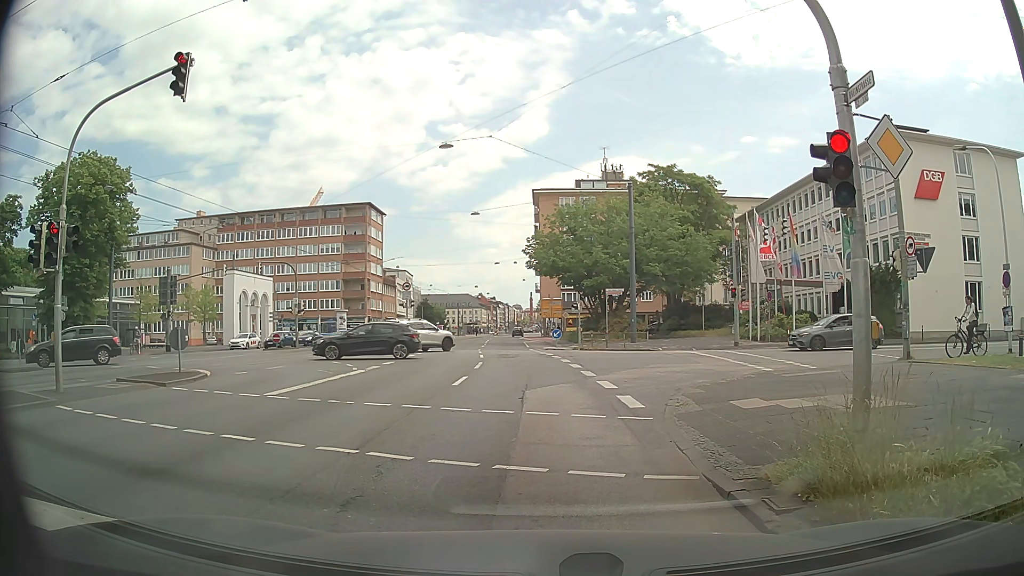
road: primary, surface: asphalt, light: Day
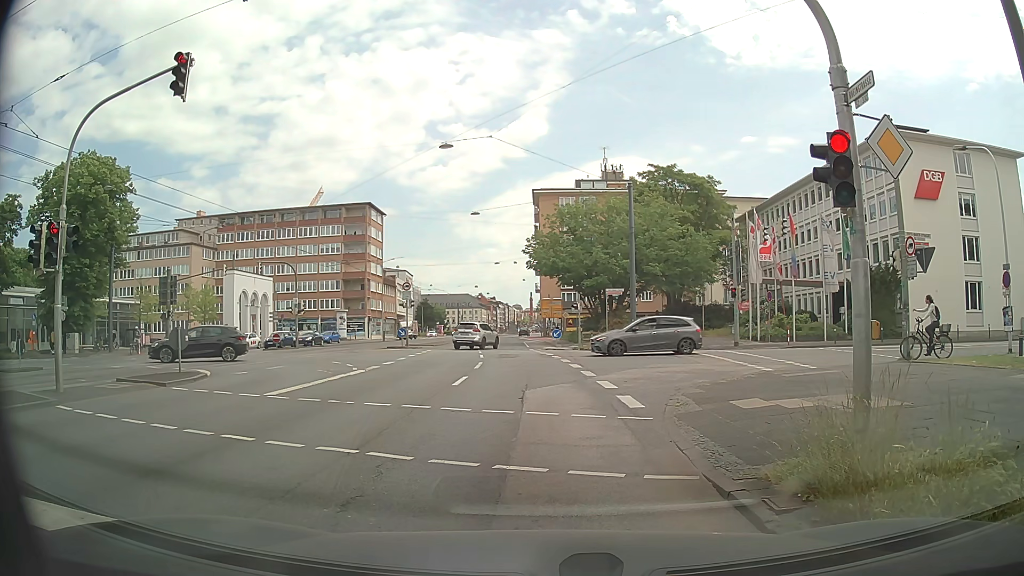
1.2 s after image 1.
(0.0, 0.0) m; 0°
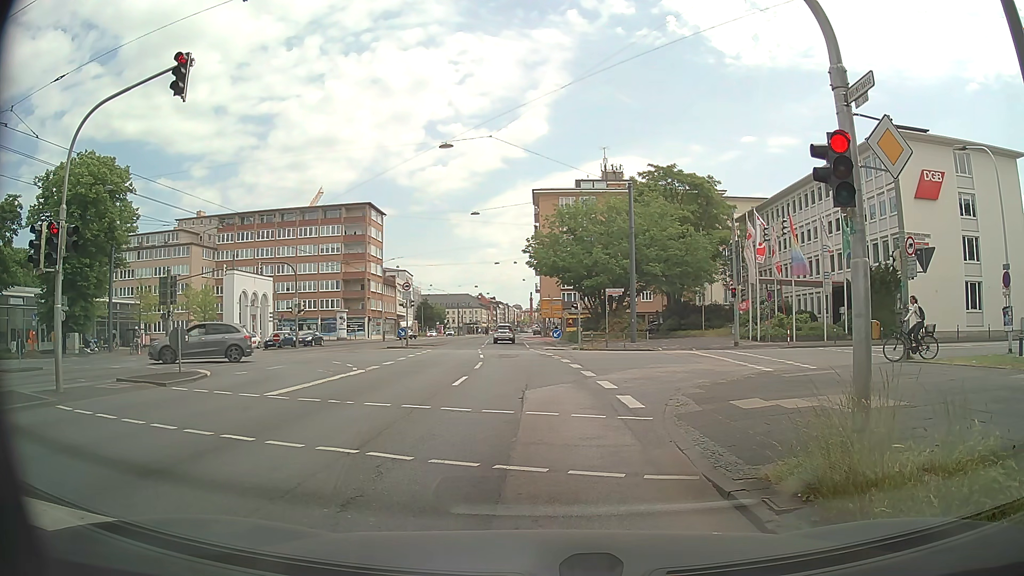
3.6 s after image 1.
(0.0, 0.0) m; 0°
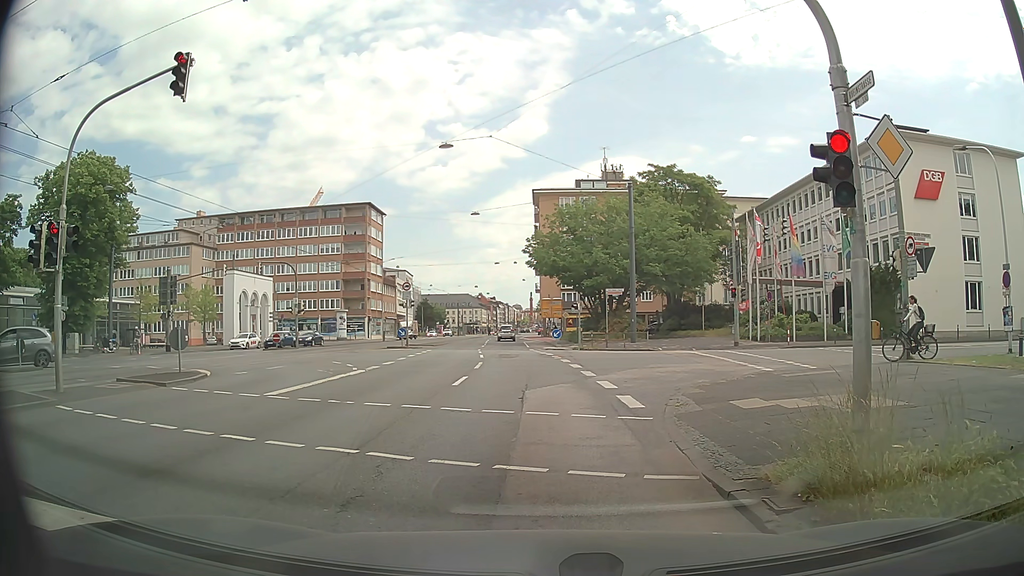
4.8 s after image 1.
(0.0, 0.0) m; 0°
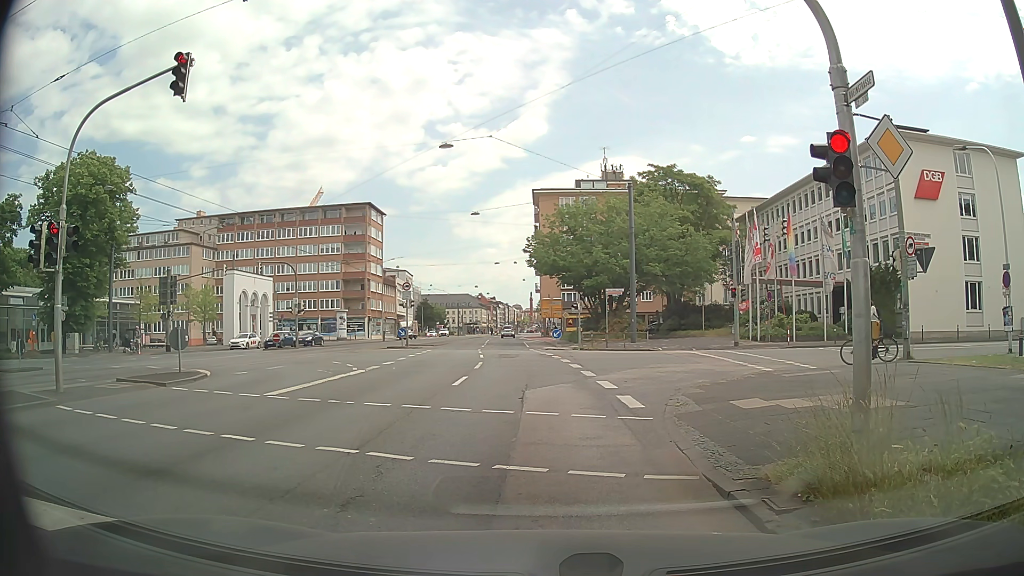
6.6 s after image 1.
(0.0, 0.0) m; 0°
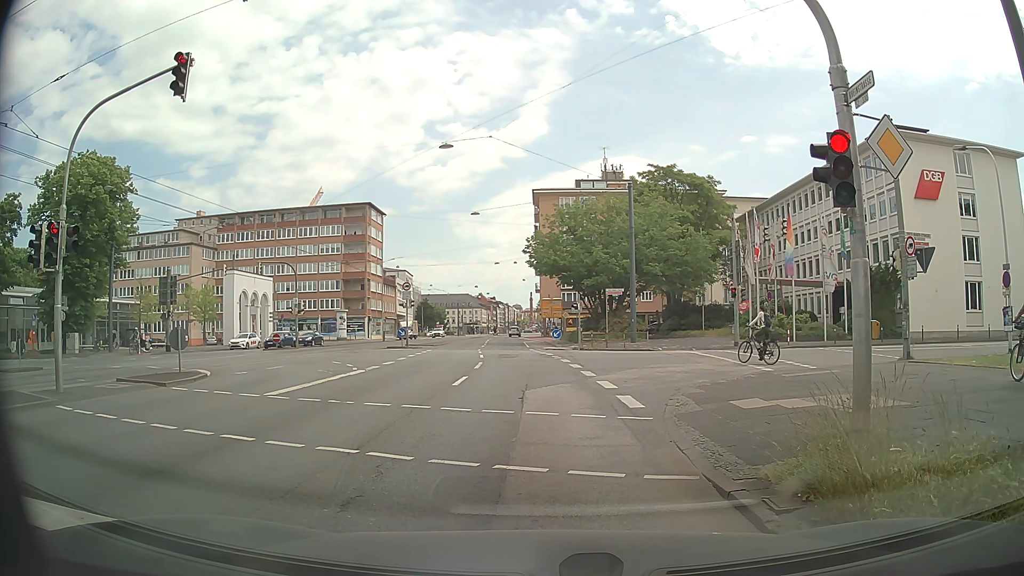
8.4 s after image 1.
(0.0, 0.0) m; 0°
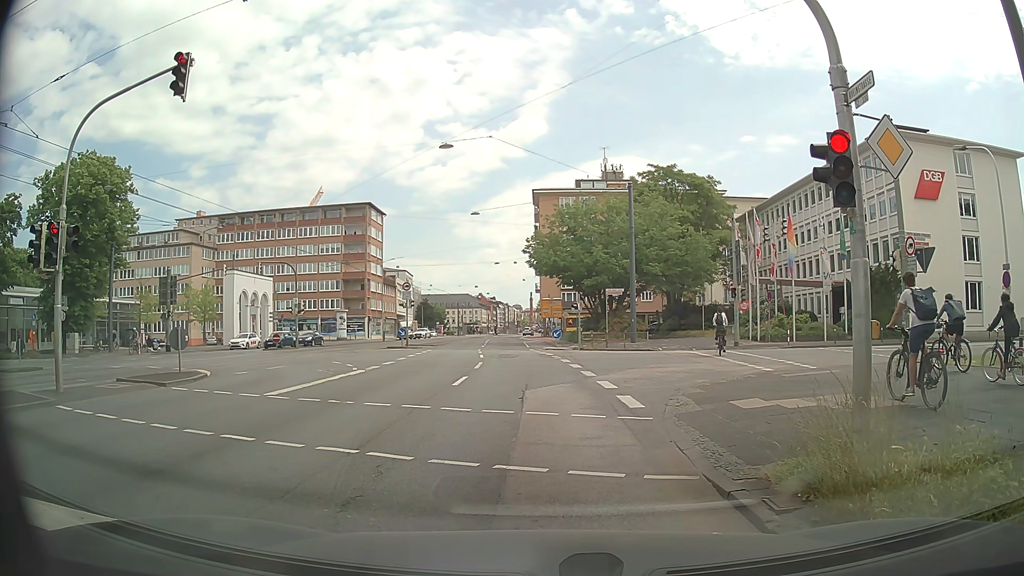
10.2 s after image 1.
(0.0, 0.0) m; 0°
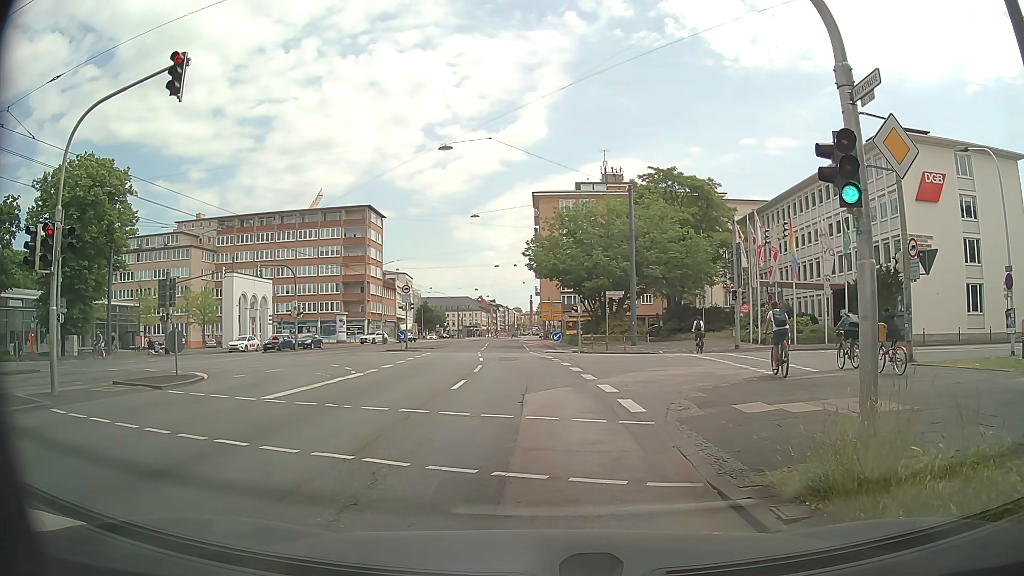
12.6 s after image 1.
(0.0, +0.1) m; 0°
